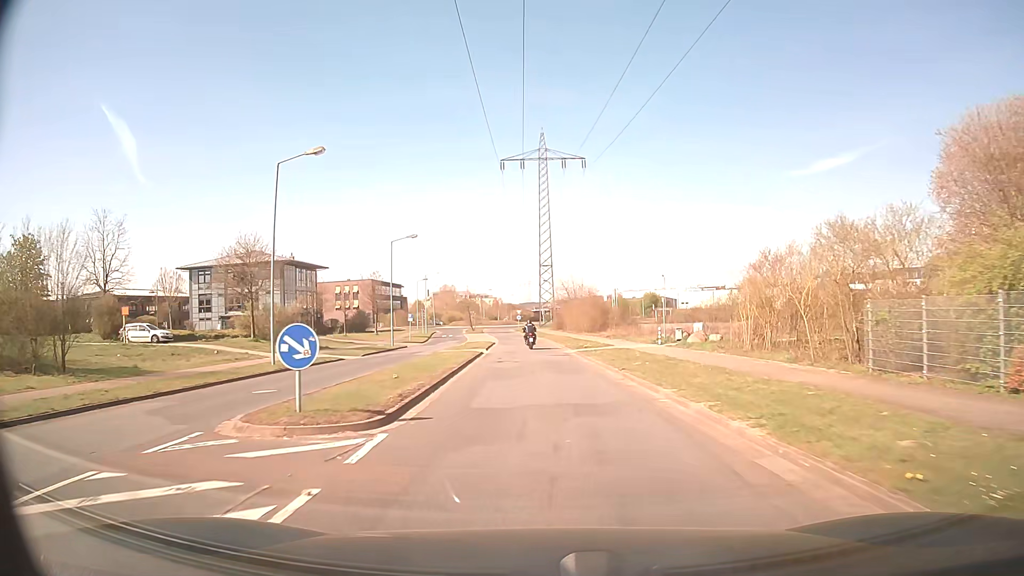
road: residential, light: Day
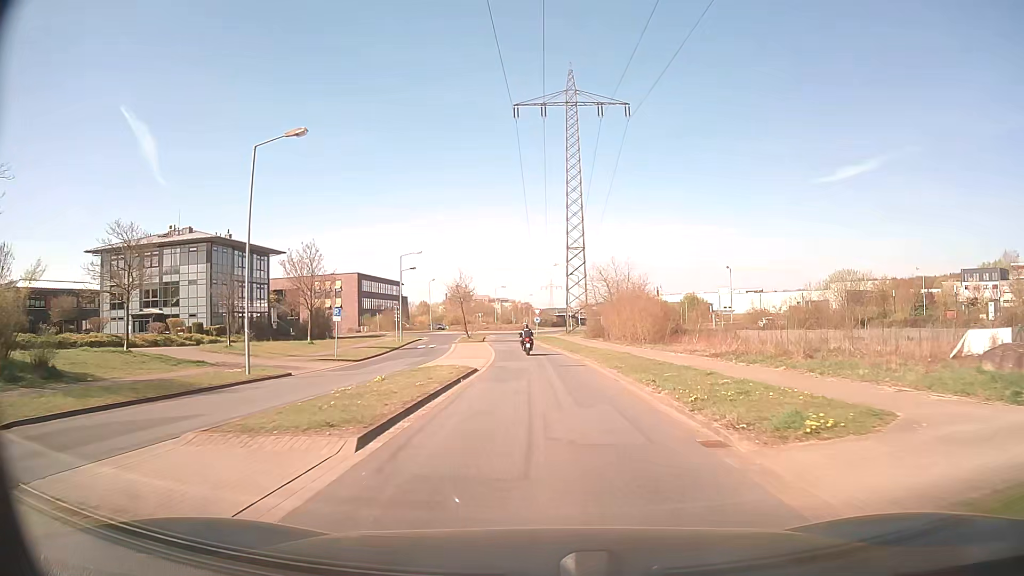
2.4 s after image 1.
(-0.6, +28.6) m; -1°
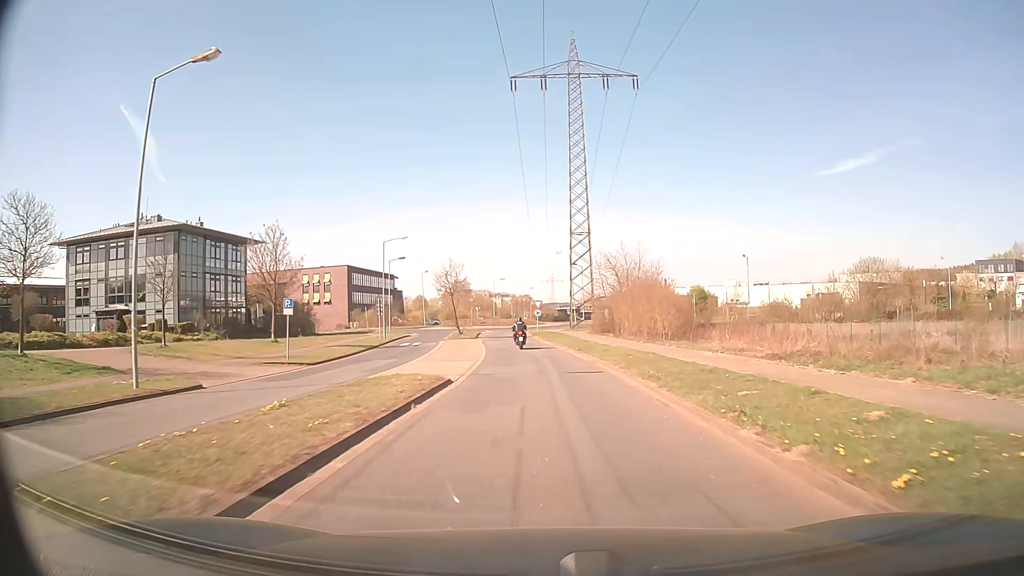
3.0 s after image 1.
(-0.1, +7.0) m; -1°
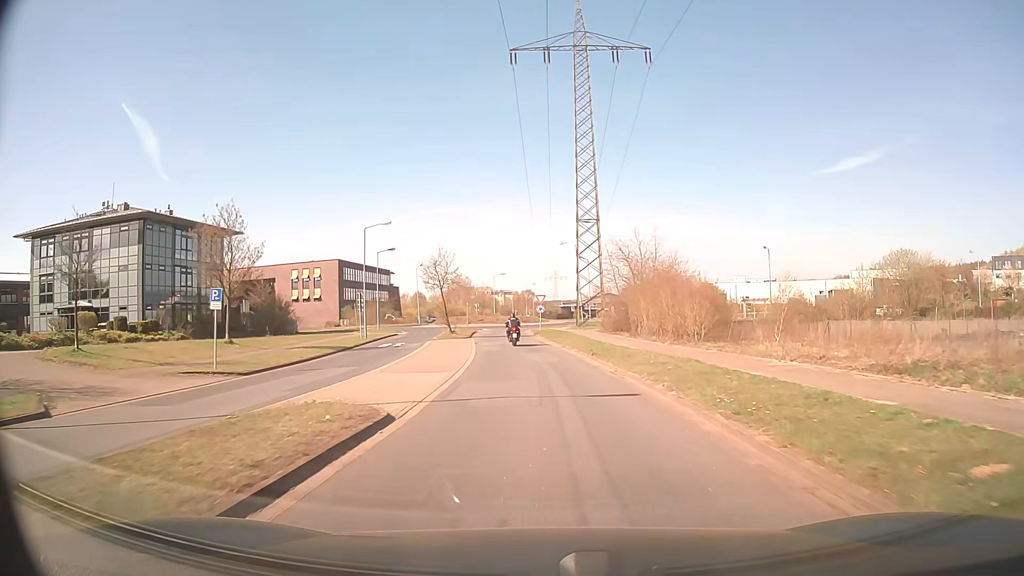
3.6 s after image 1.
(0.0, +6.8) m; 0°
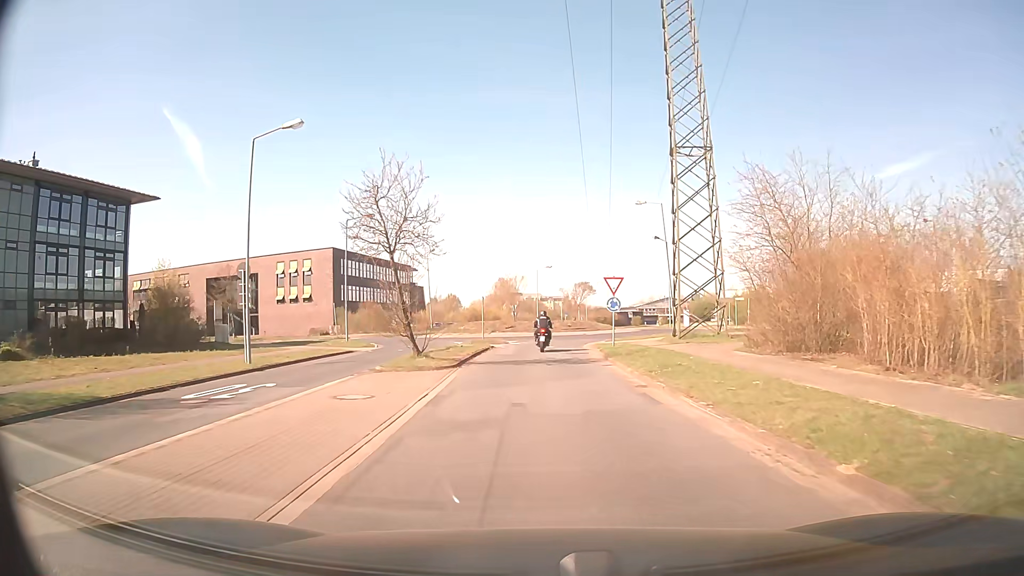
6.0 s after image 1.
(-0.8, +25.8) m; -4°
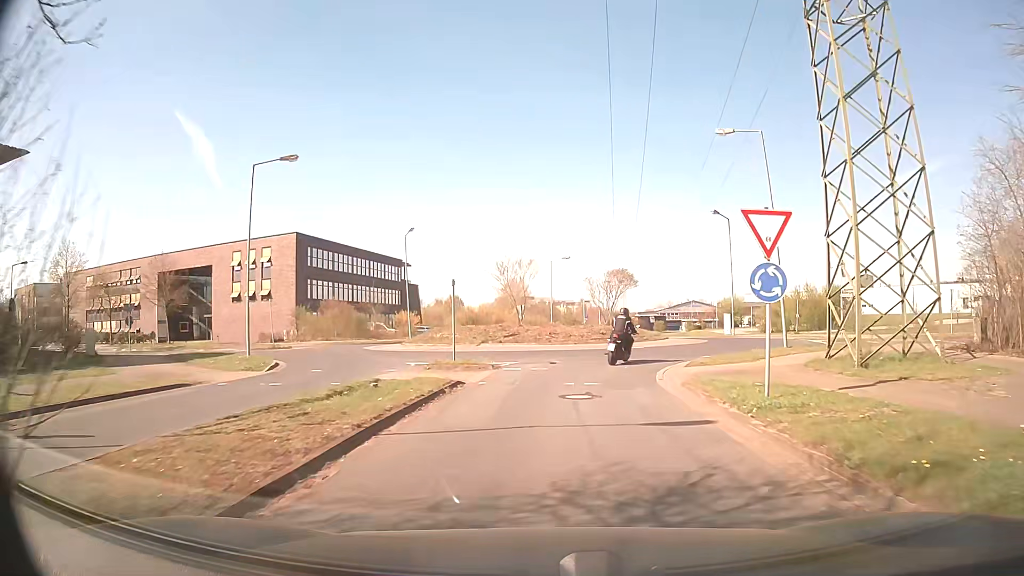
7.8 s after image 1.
(-0.3, +16.9) m; -1°
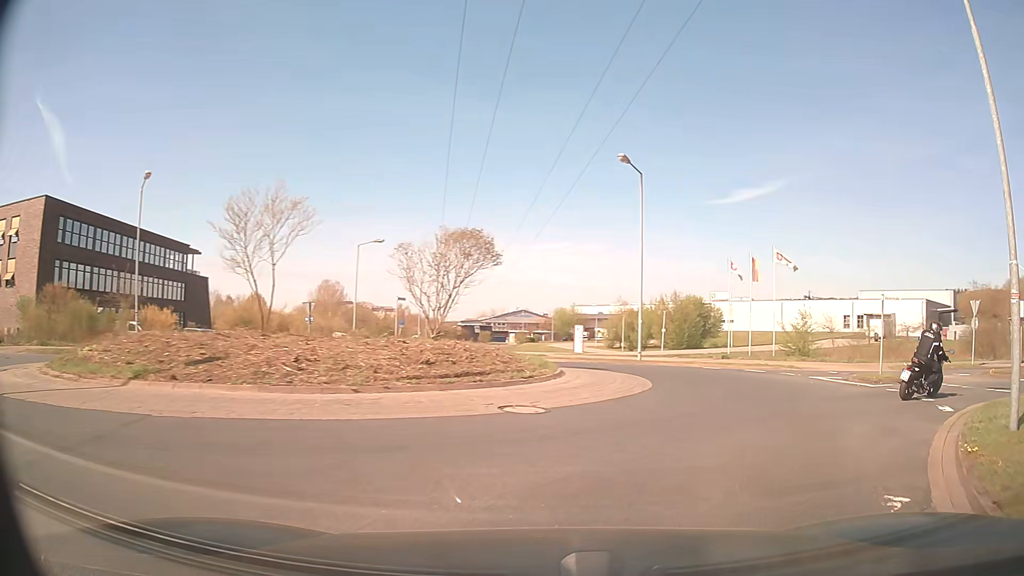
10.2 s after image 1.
(+1.0, +18.2) m; +15°
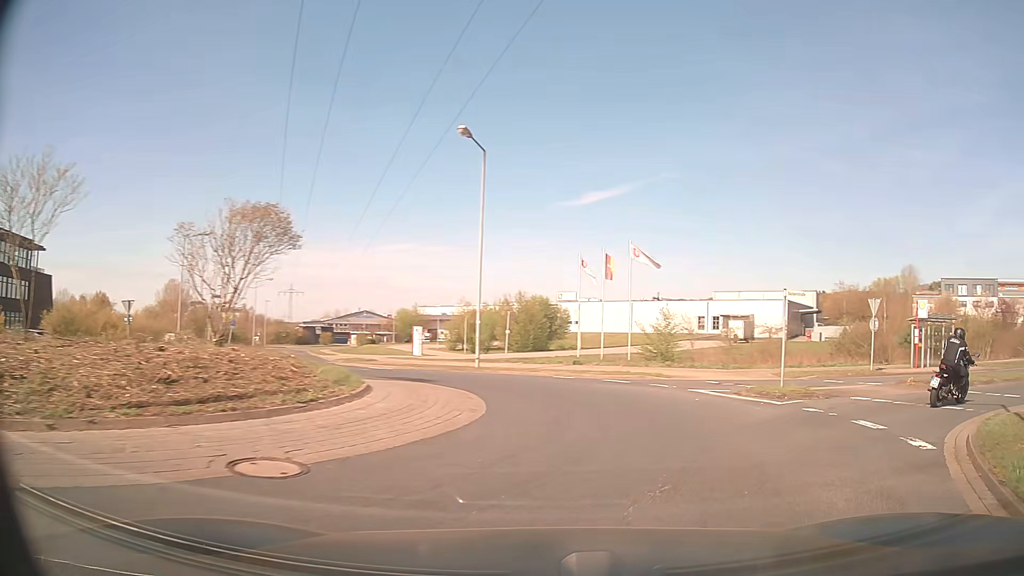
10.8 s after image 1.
(+0.5, +4.1) m; +13°
(+3, +9) (+11, +15) (+20, +19) (+30, +23) (+39, +26) (+48, +30) (+57, +34) (+67, +38) (+76, +41) (+85, +45) m
